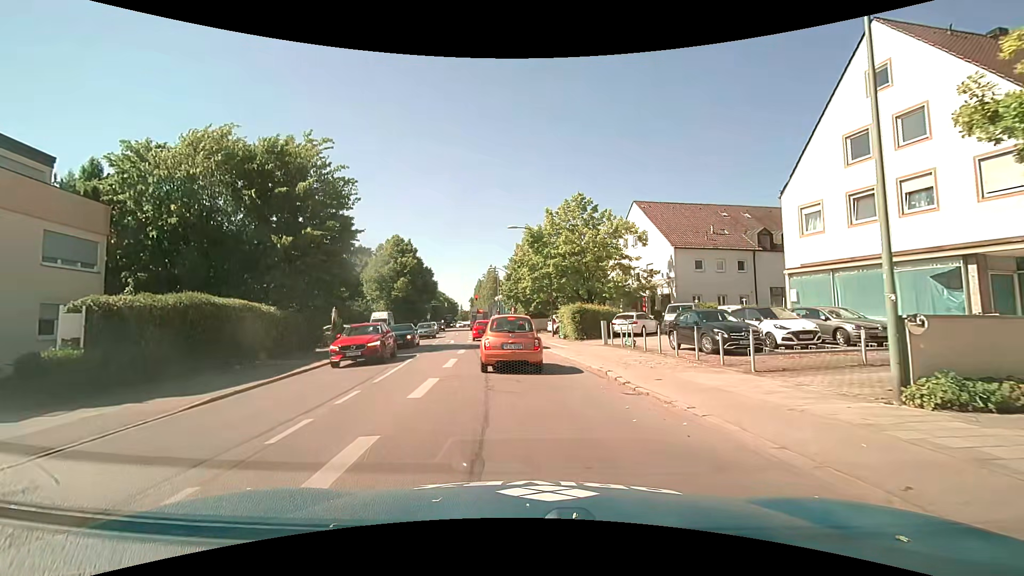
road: secondary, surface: asphalt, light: Day
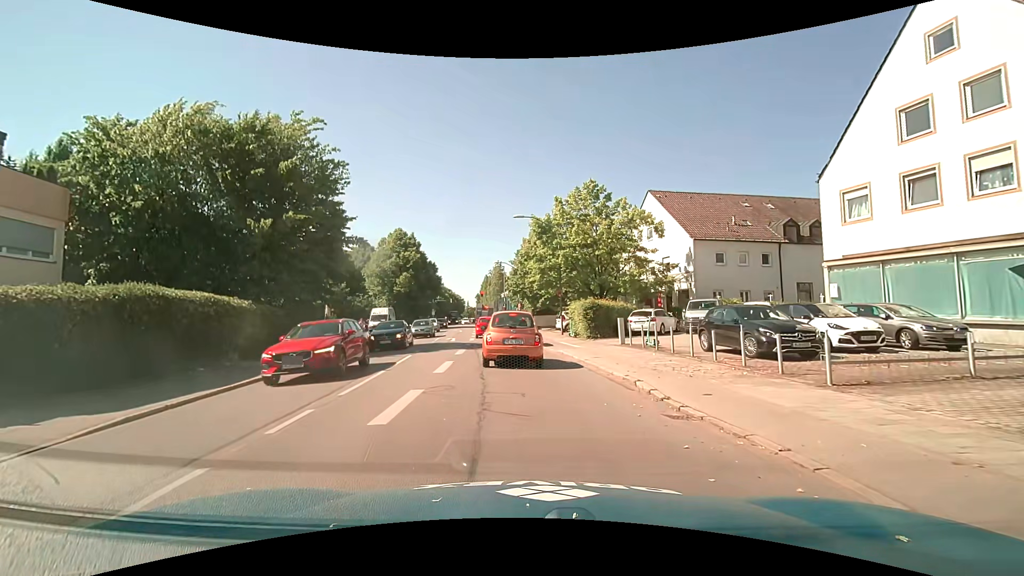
(0.0, +2.6) m; -2°
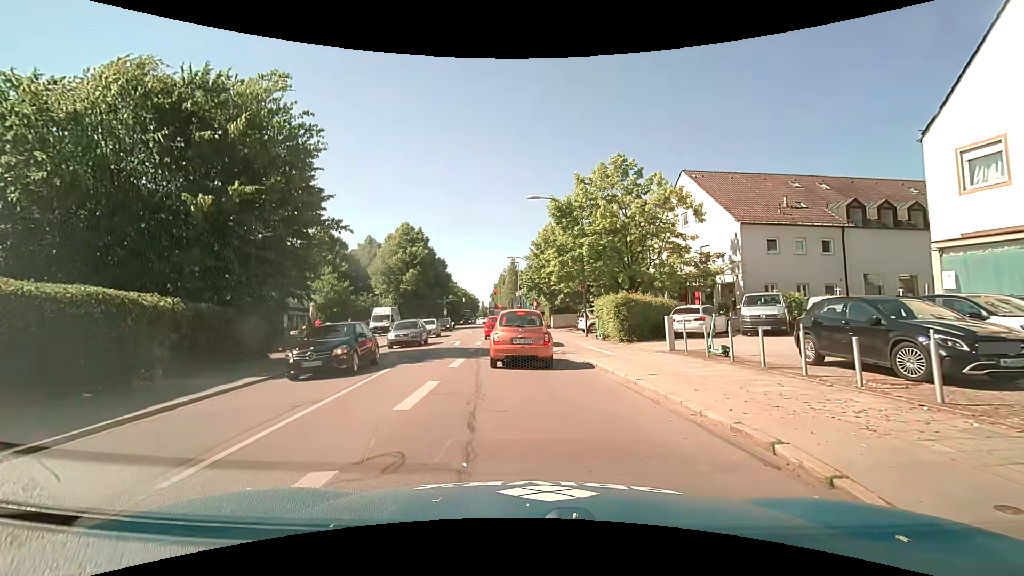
(+0.1, +5.0) m; 0°
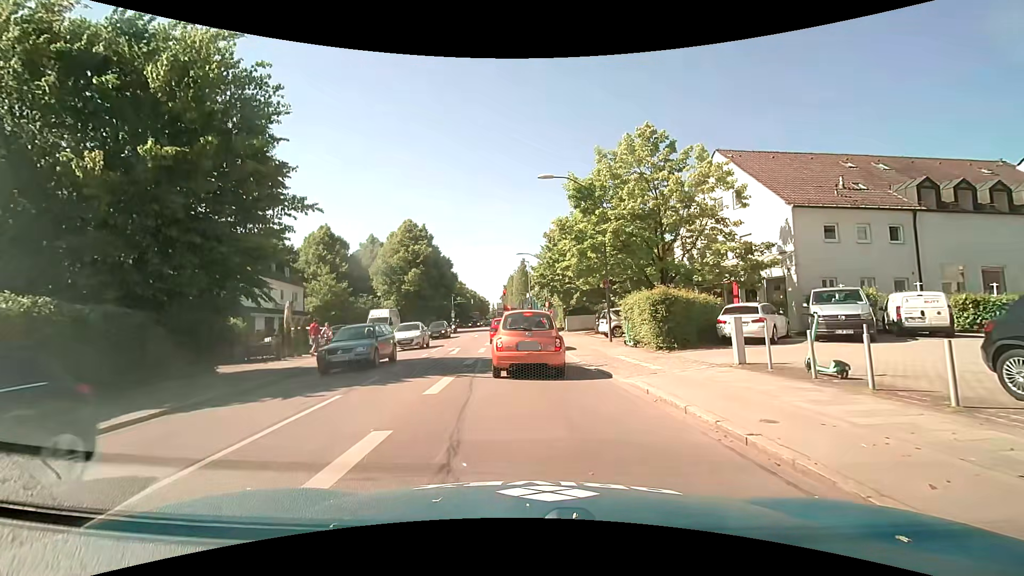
(-0.1, +4.4) m; -2°
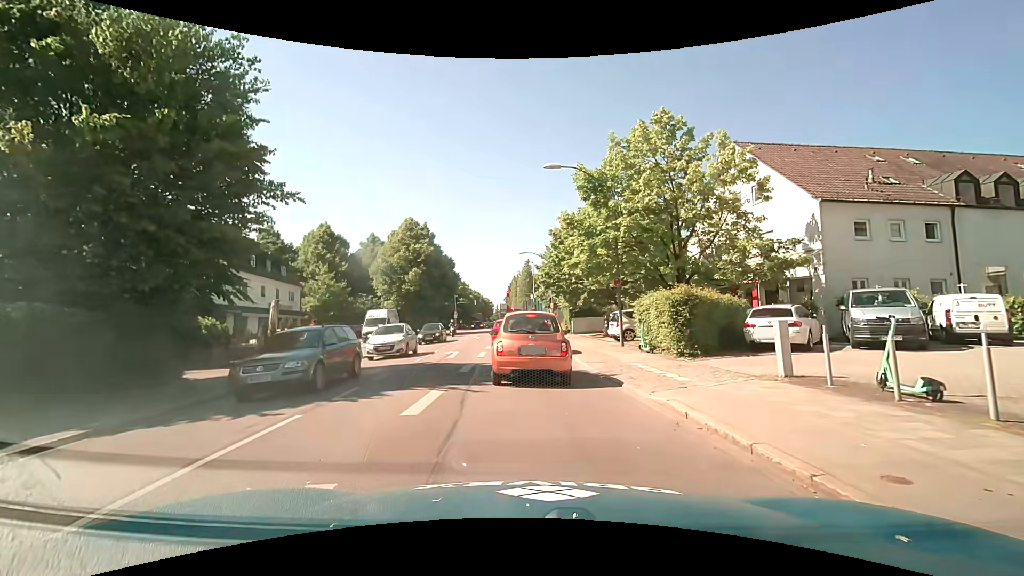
(0.0, +1.8) m; 0°
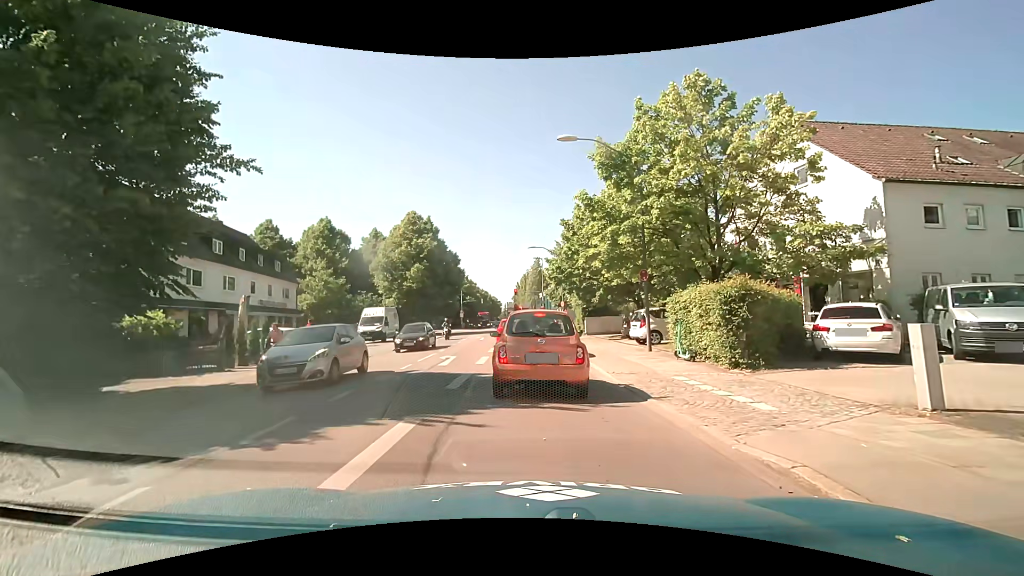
(0.0, +3.3) m; -2°
